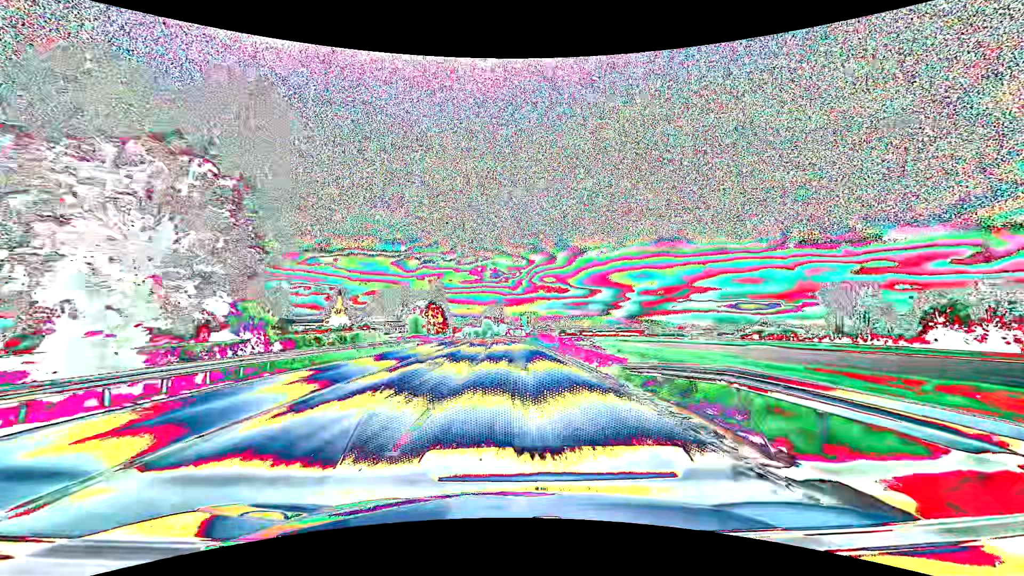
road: primary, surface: asphalt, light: Day
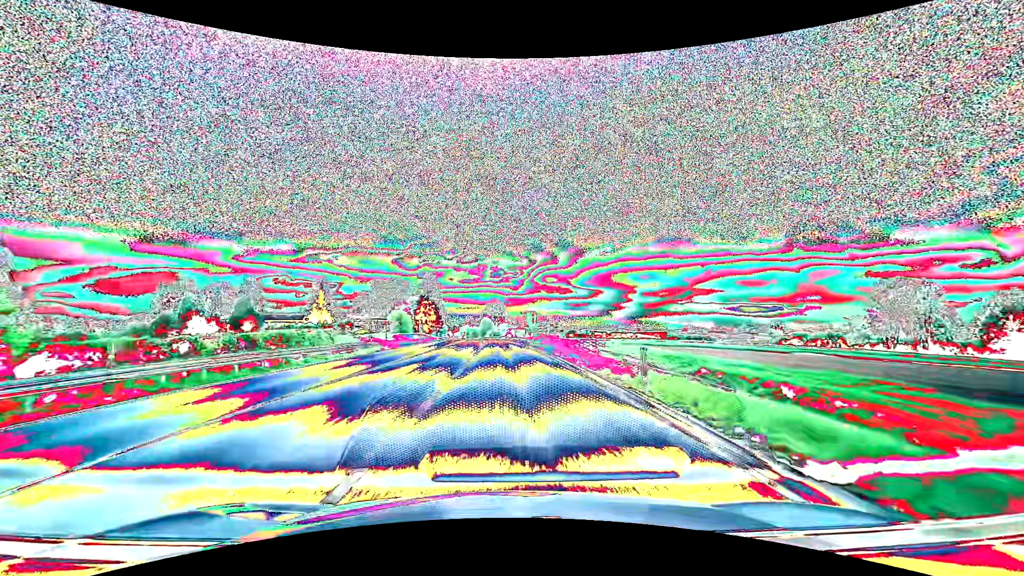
(-0.1, +21.6) m; 0°
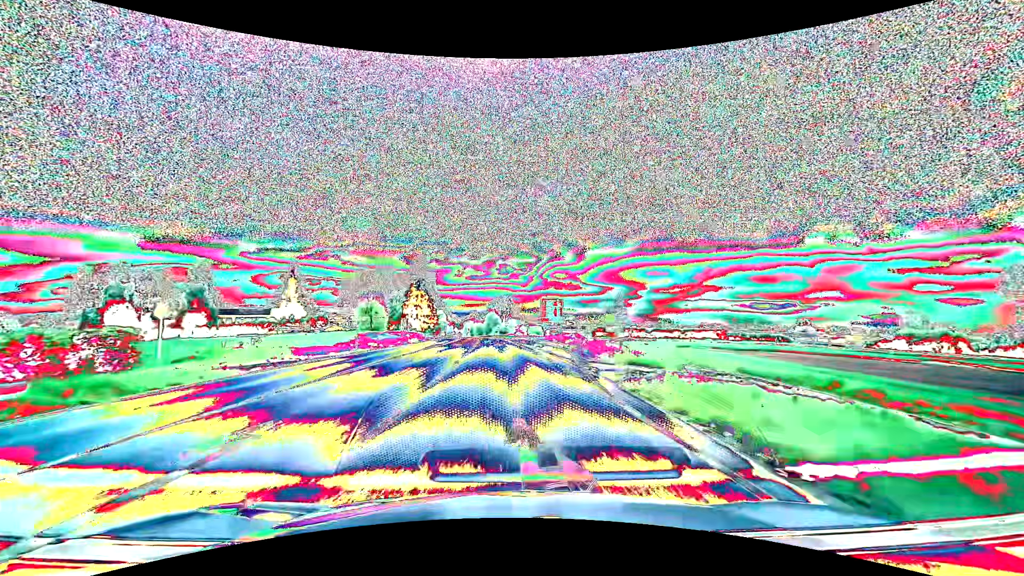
(-0.3, +32.4) m; -1°
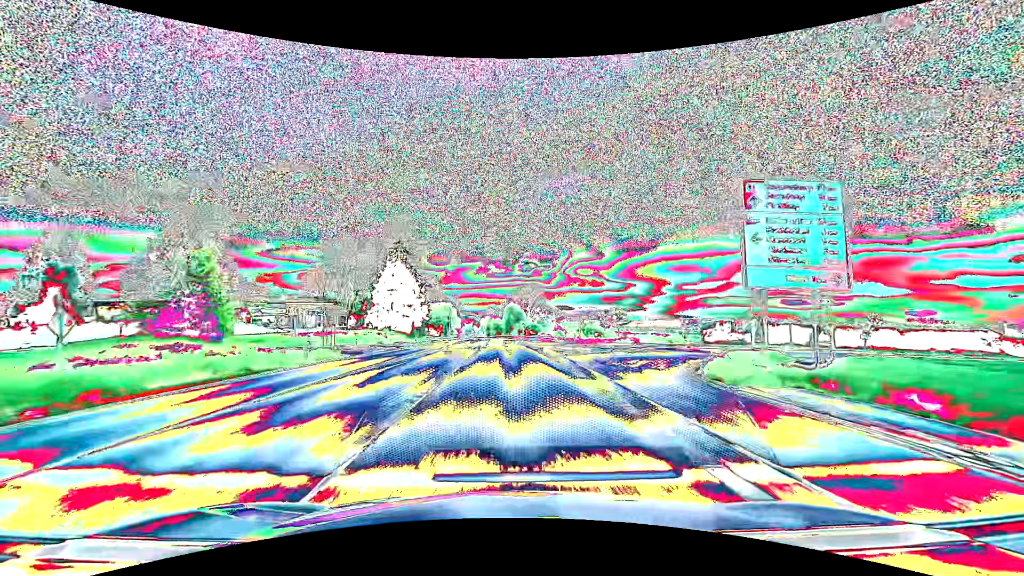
(-1.4, +54.1) m; -2°
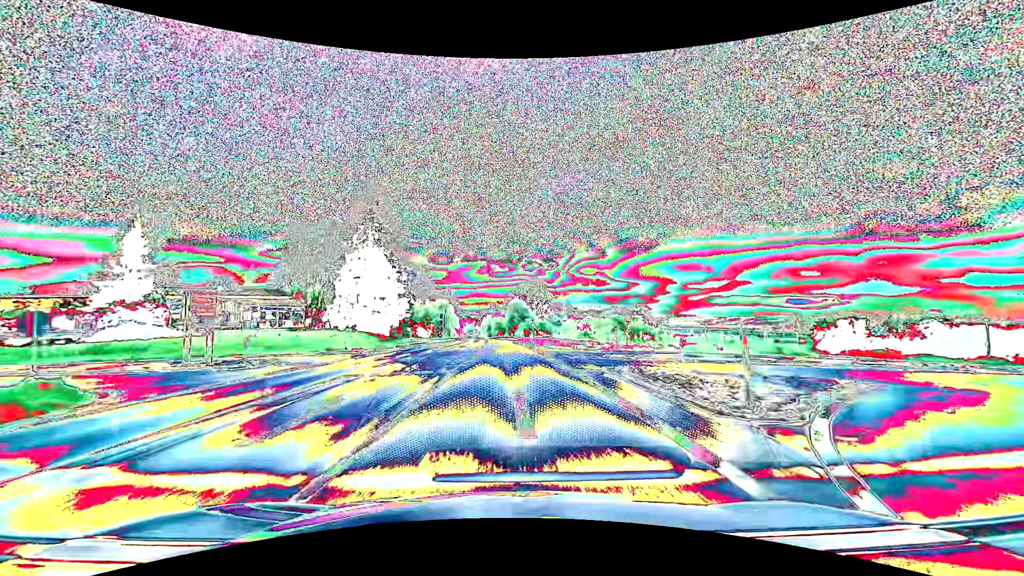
(-0.2, +21.6) m; -1°
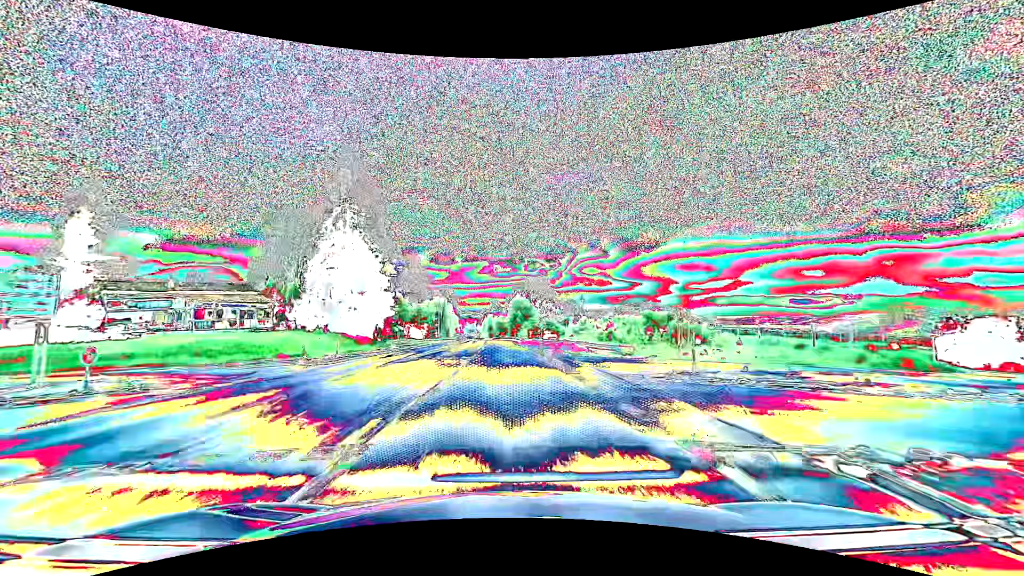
(0.0, +10.8) m; 0°
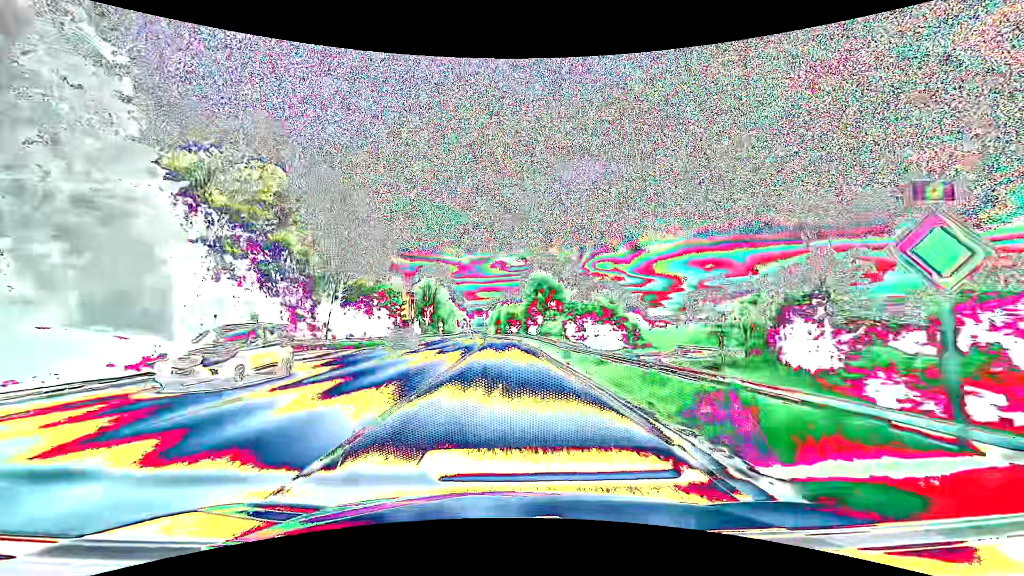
(-0.5, +43.3) m; -1°
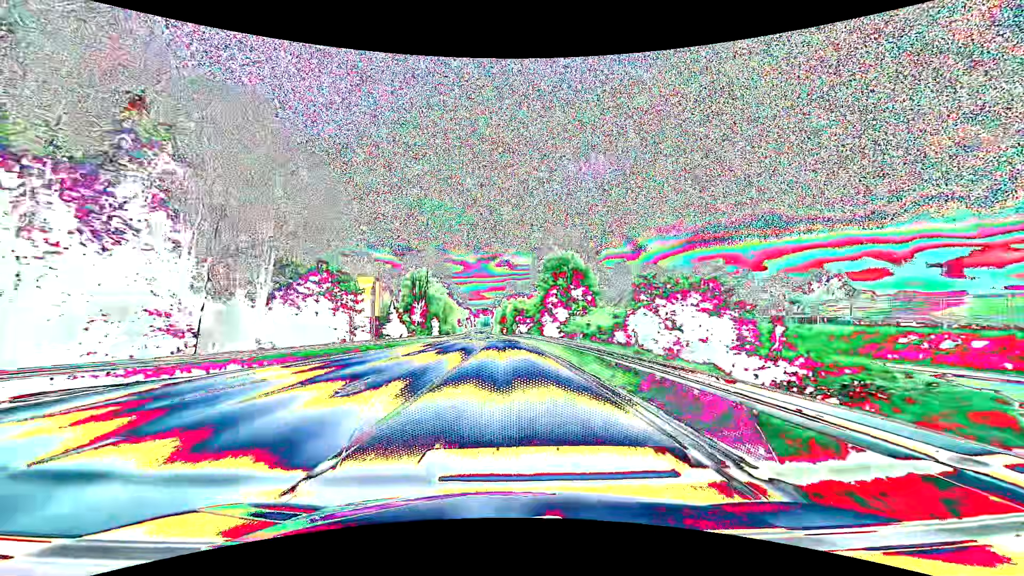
(-0.1, +21.6) m; 0°
(0, +10) (0, +20) (0, +30) (-1, +40) (-1, +50) (-2, +60) (-2, +70) (-3, +80) (-4, +90) (-5, +100) m
